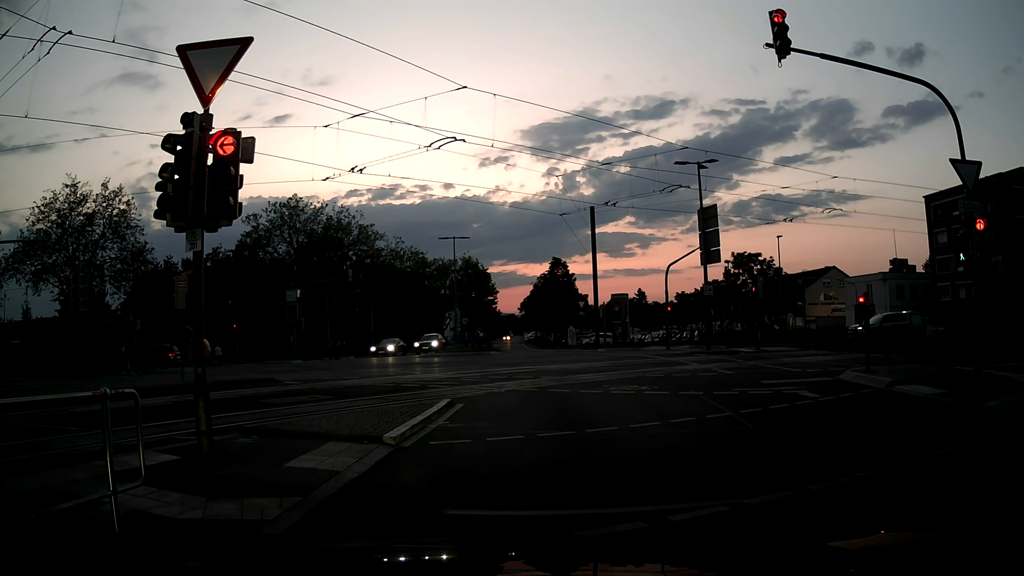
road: secondary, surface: asphalt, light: Dusk
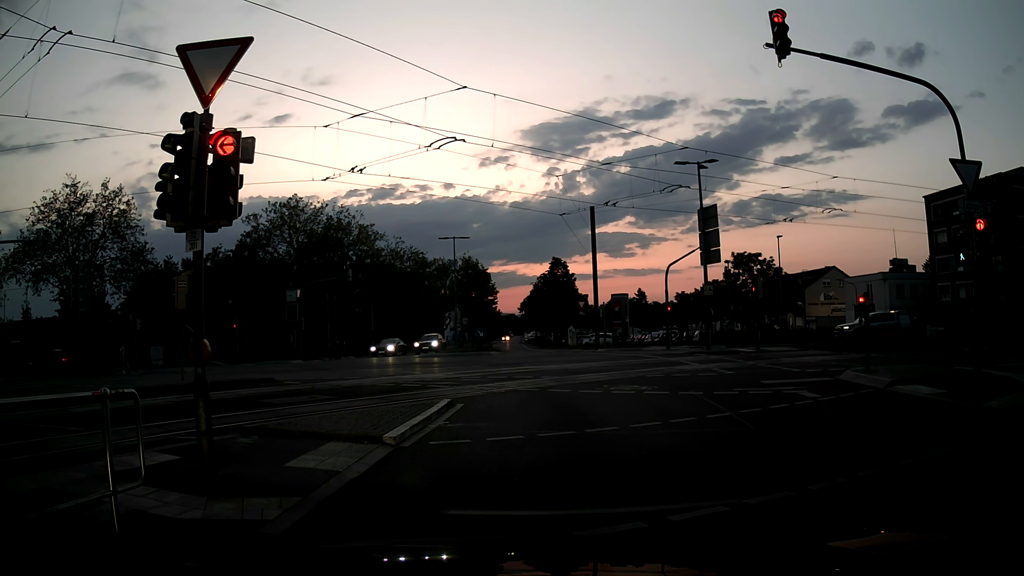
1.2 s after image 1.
(0.0, 0.0) m; 0°
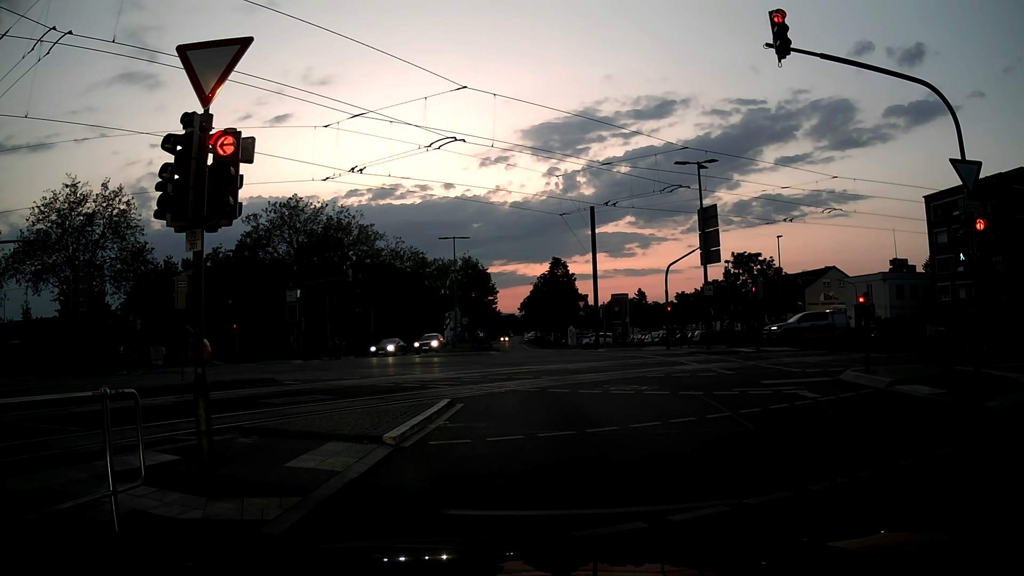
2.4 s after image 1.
(0.0, 0.0) m; 0°
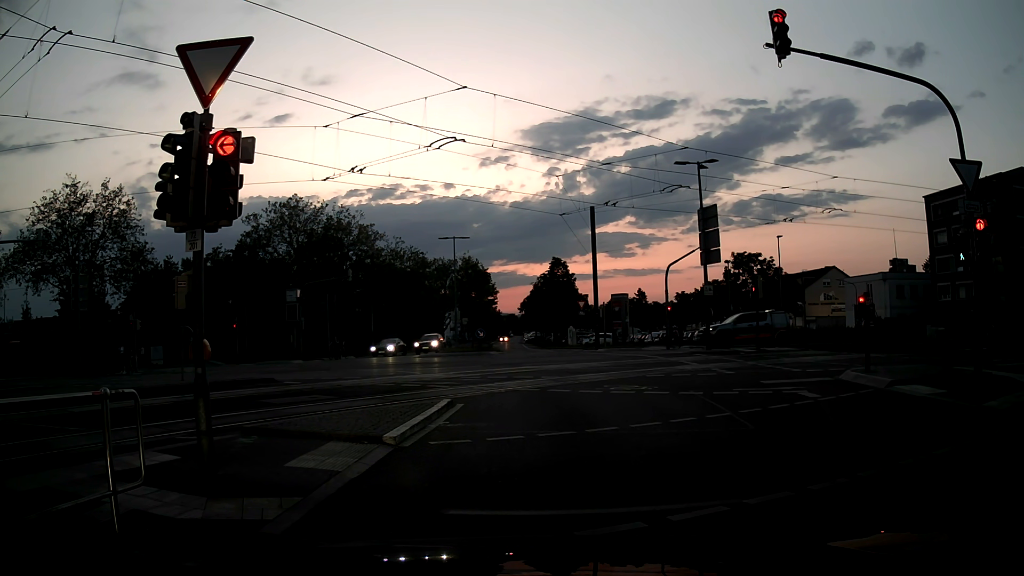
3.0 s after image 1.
(0.0, 0.0) m; 0°
(0, +10) (-1, +20) (-5, +29) (-13, +35) (-22, +39) (-31, +41) (-41, +42) (-51, +42) (-61, +42) (-71, +42) m
